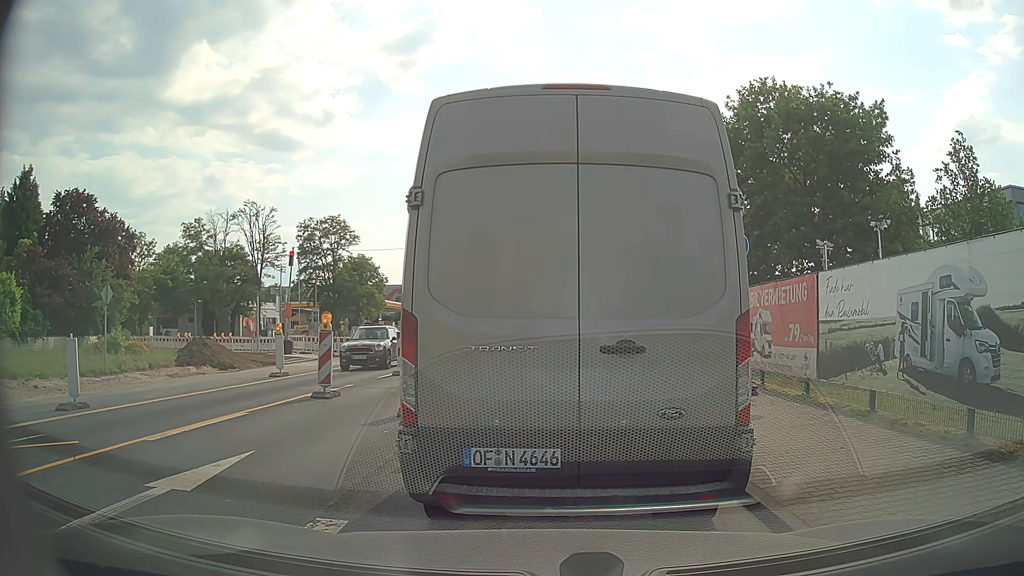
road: secondary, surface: asphalt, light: Day
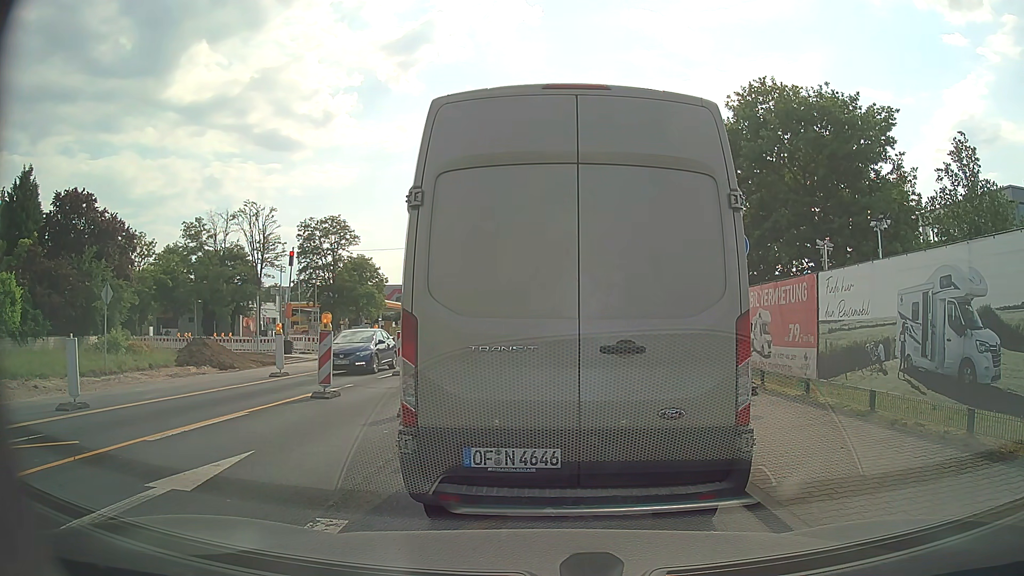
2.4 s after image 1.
(0.0, 0.0) m; 0°
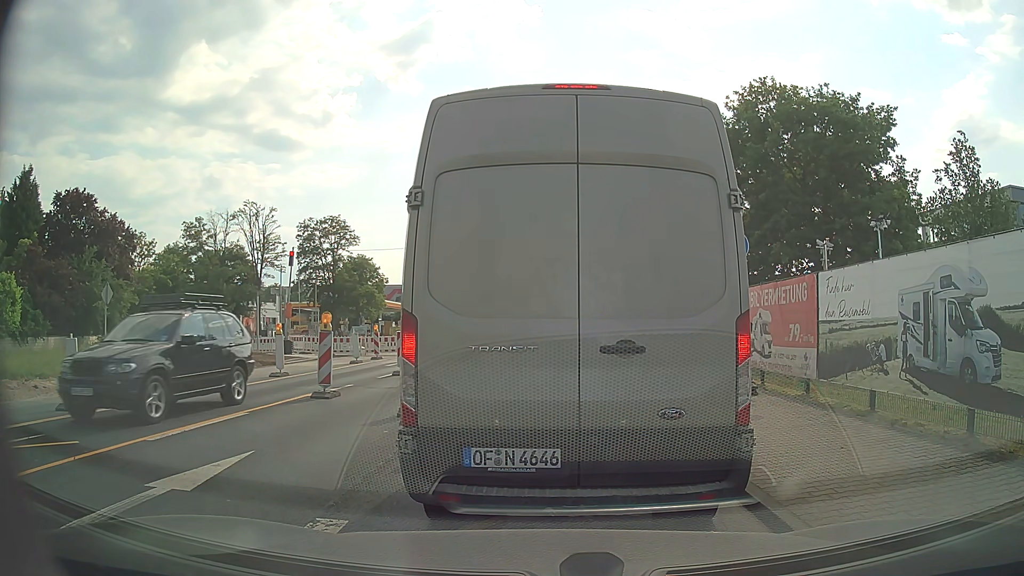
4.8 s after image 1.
(0.0, 0.0) m; 0°
